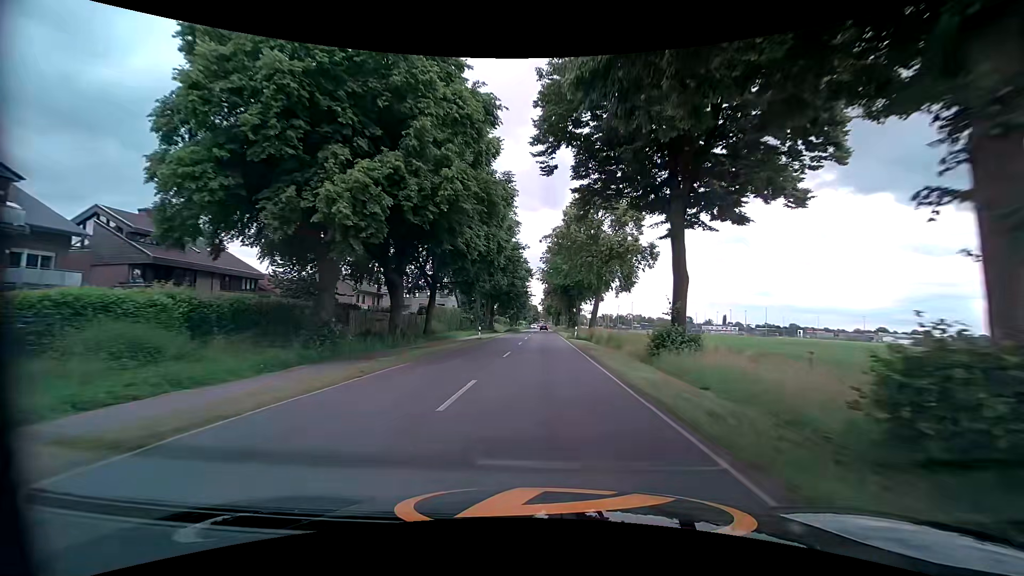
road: secondary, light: Day
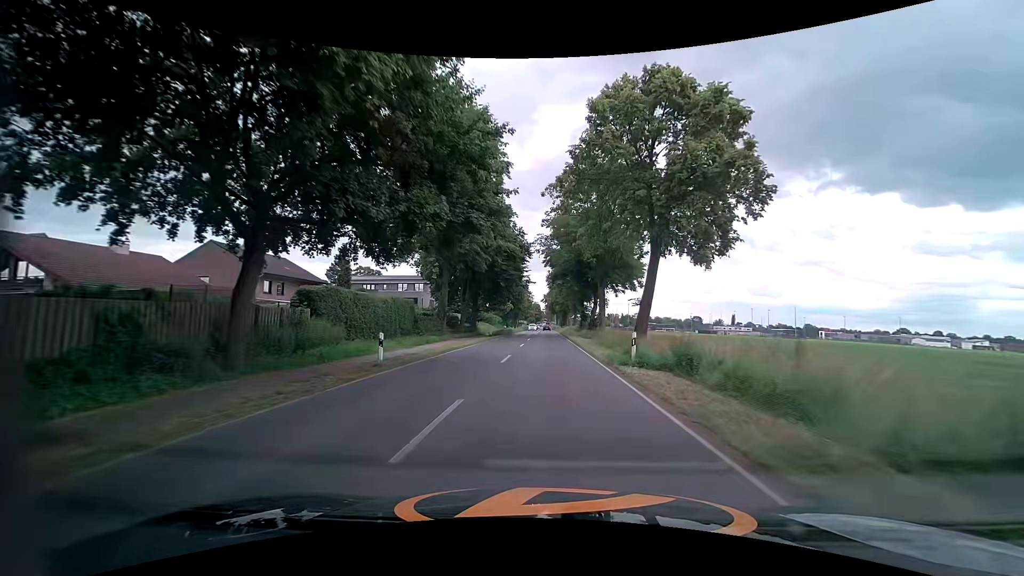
(+0.1, +26.5) m; 0°
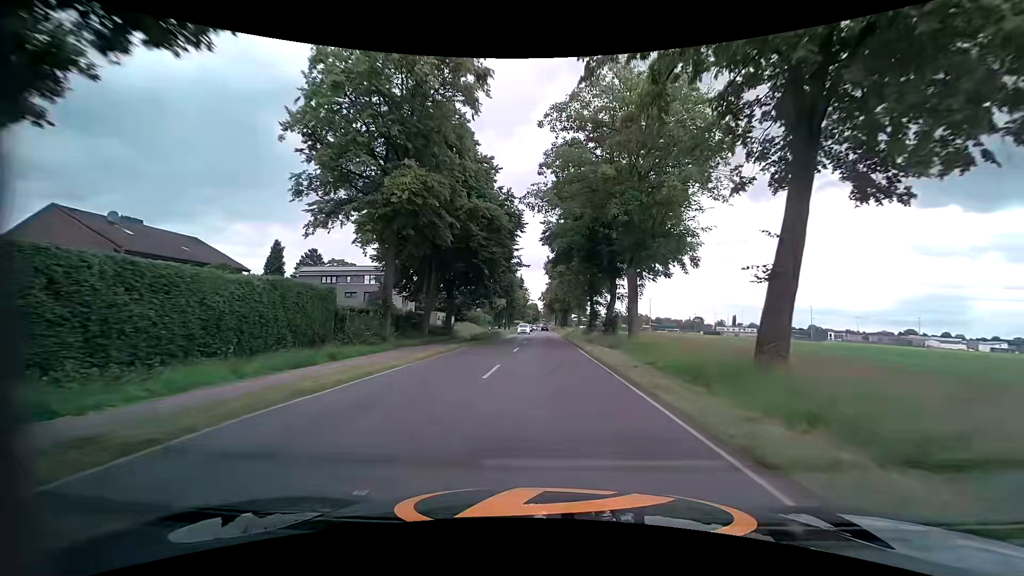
(+0.1, +16.6) m; +1°
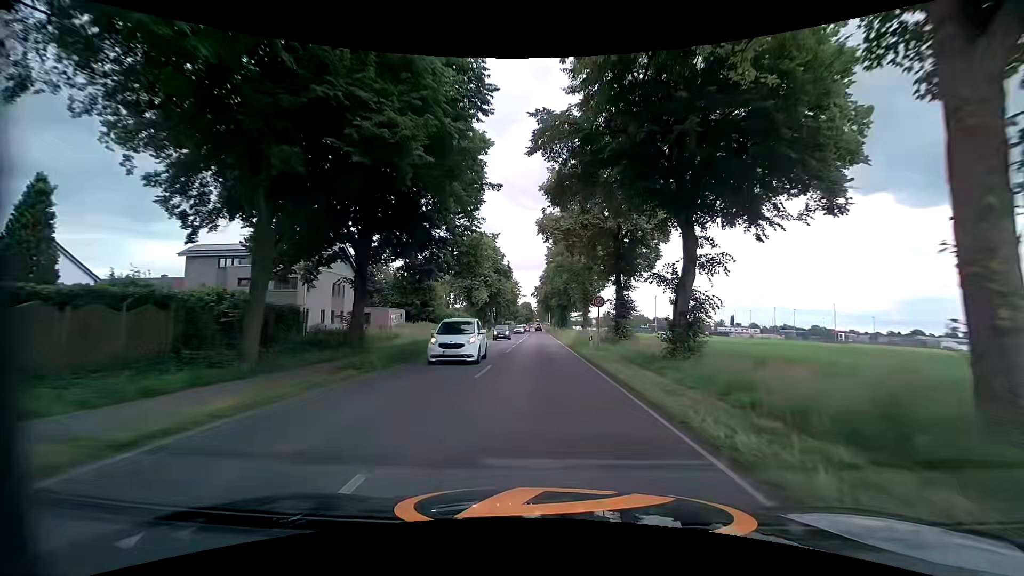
(0.0, +23.4) m; 0°
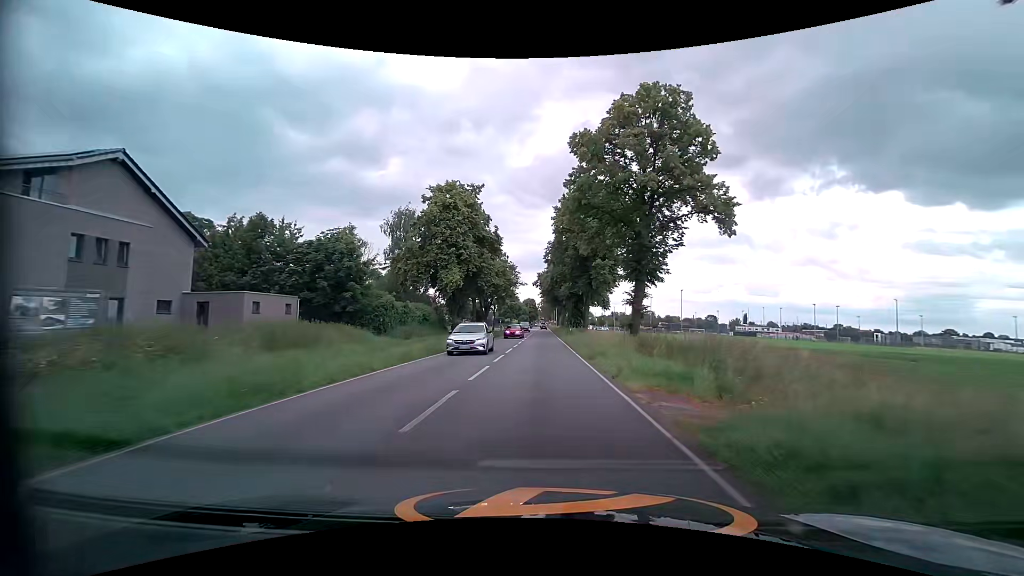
(0.0, +30.3) m; 0°
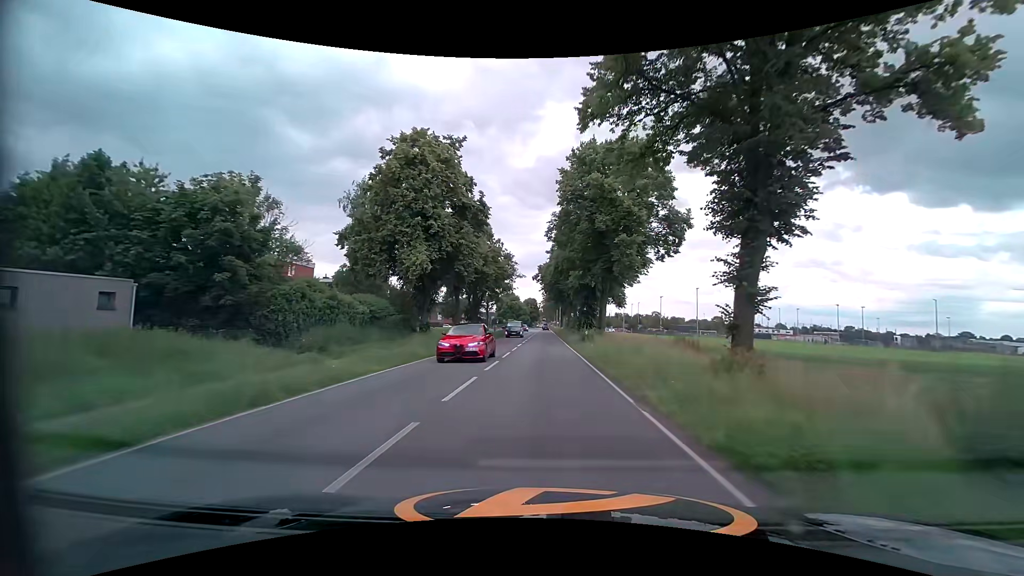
(-0.1, +15.3) m; 0°
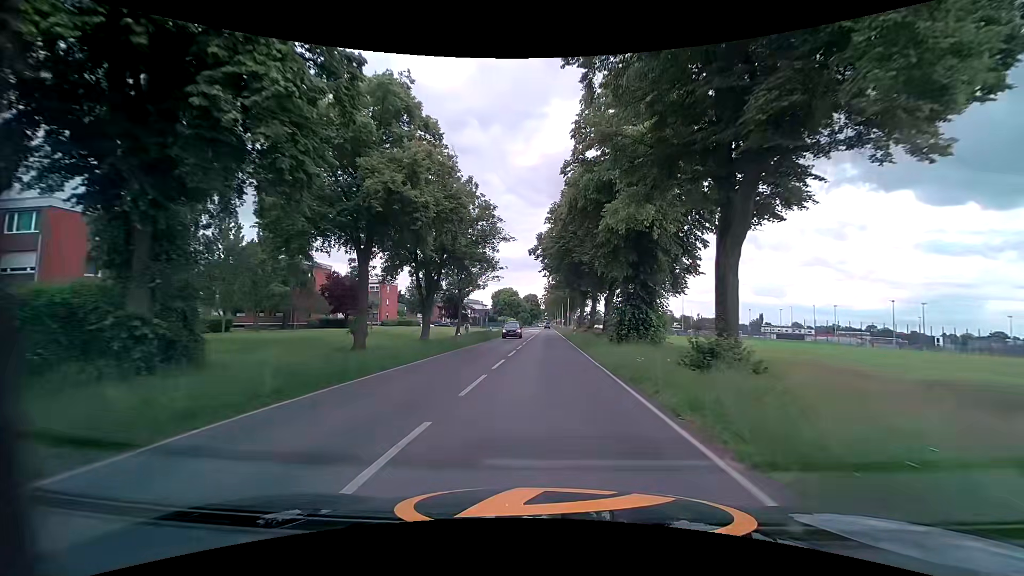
(0.0, +29.9) m; 0°
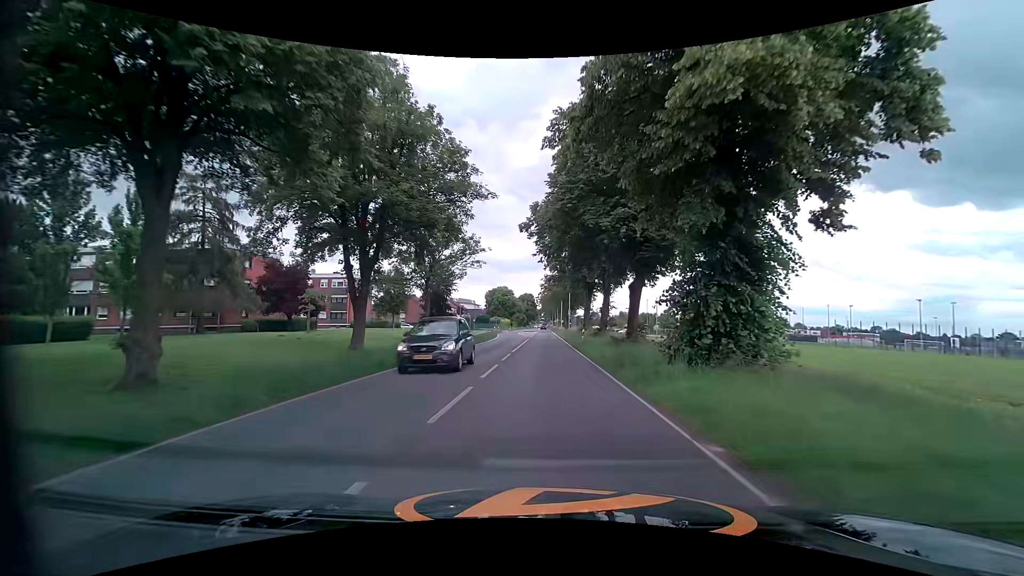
(+0.1, +14.4) m; 0°
(0, +10) (0, +20) (0, +30) (0, +40) (0, +50) (0, +60) (0, +70) (0, +80) (0, +90) (0, +100) m
